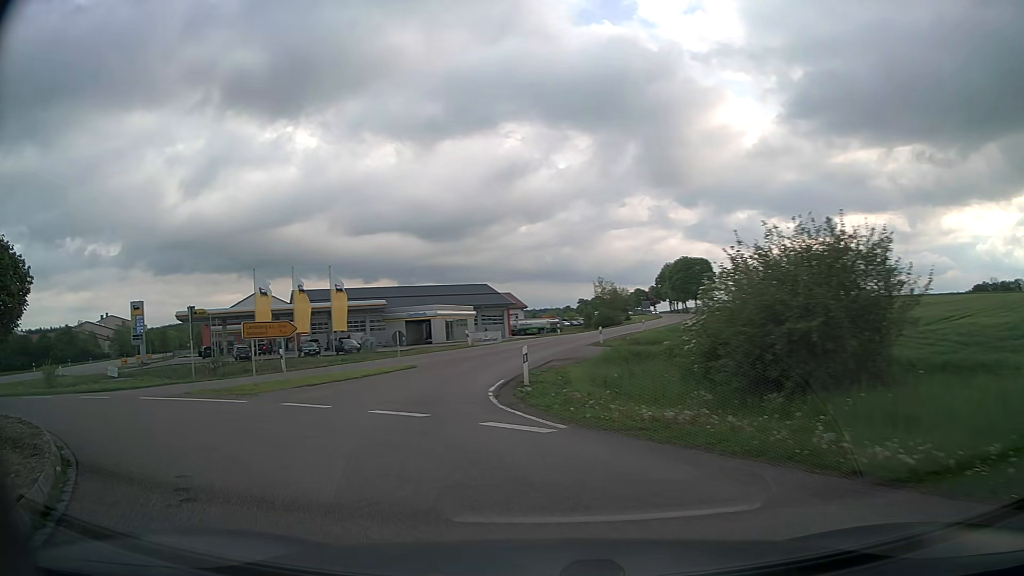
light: Day
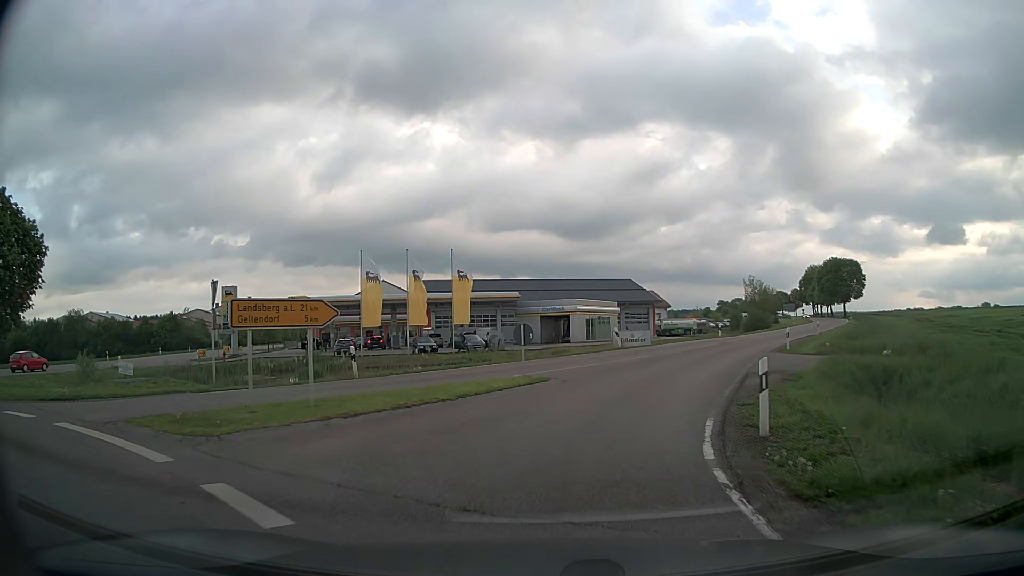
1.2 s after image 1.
(-1.4, +9.4) m; -13°
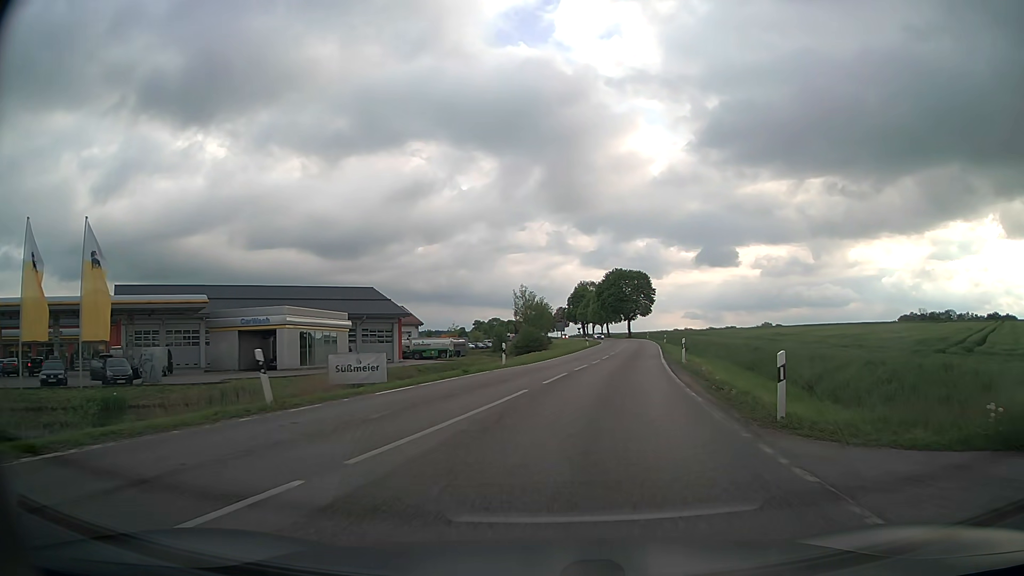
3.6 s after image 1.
(+3.8, +22.3) m; +21°
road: secondary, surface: asphalt
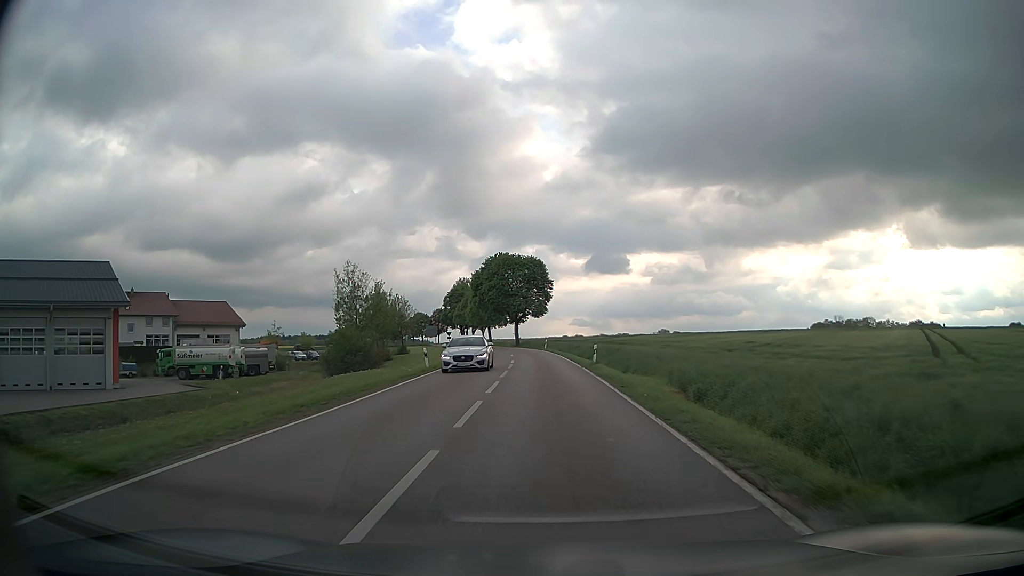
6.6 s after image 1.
(+4.5, +36.8) m; +10°
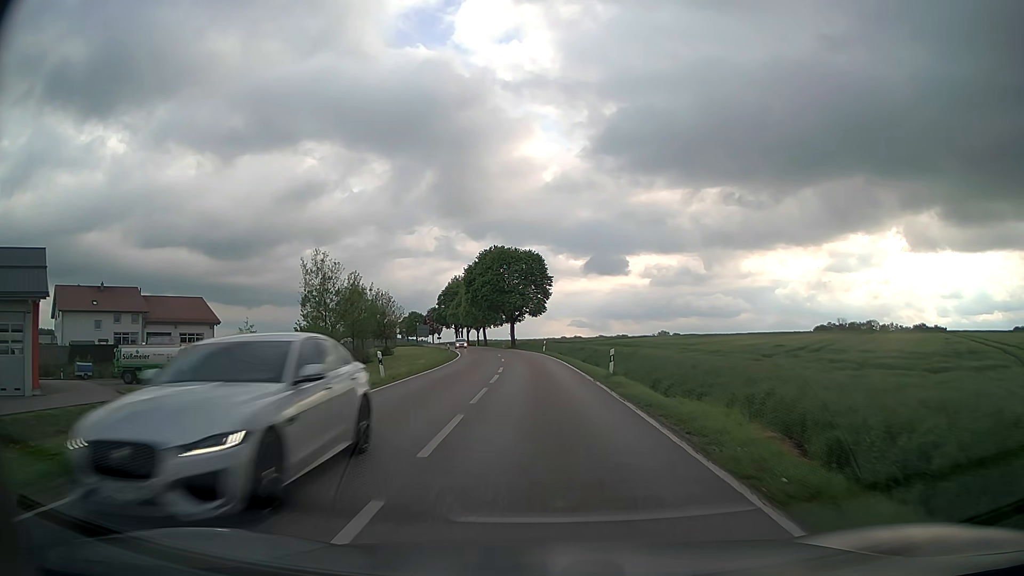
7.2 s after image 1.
(0.0, +8.6) m; 0°
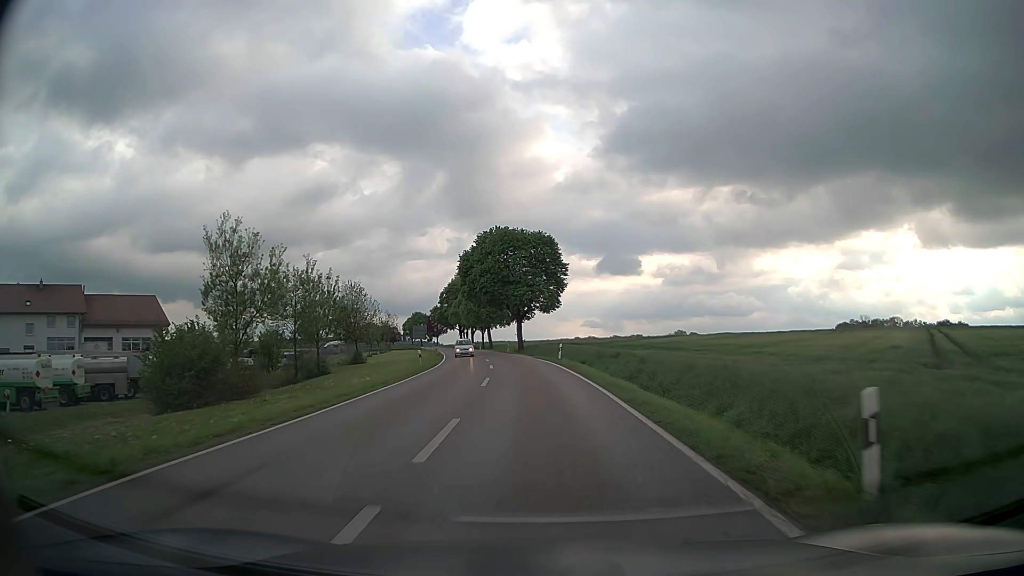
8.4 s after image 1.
(0.0, +18.3) m; -1°
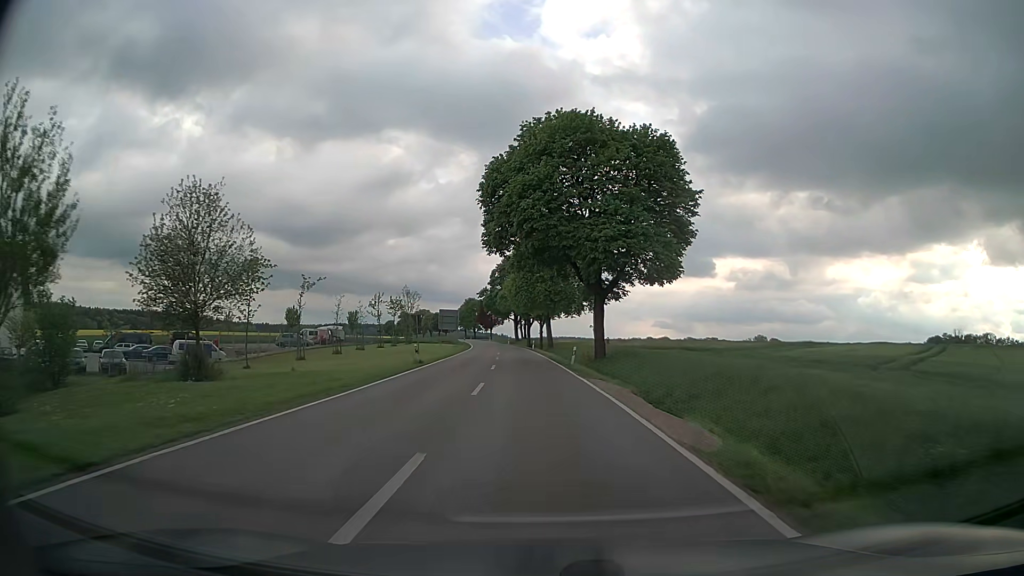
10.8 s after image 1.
(-1.7, +40.3) m; -6°
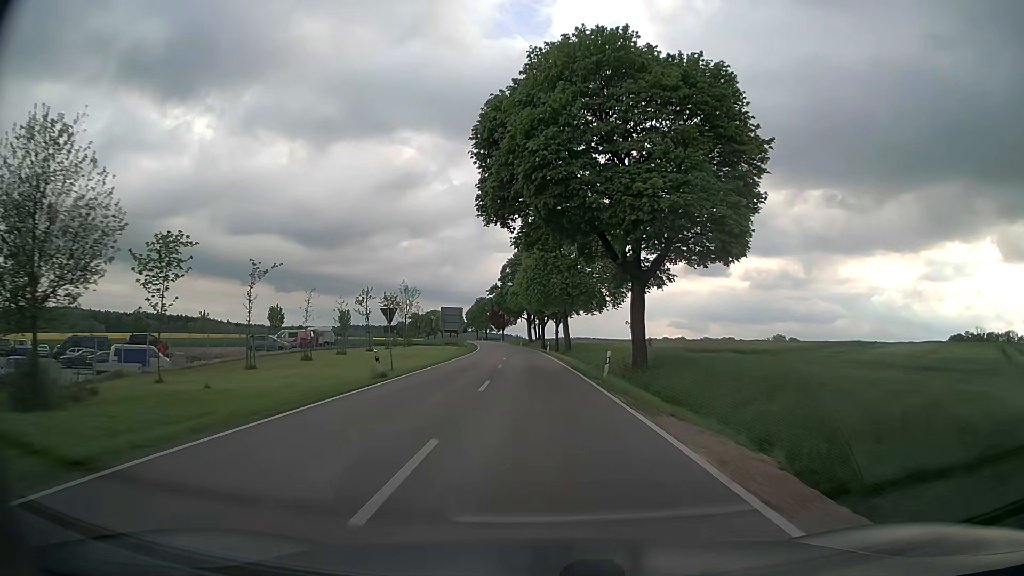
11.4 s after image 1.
(-0.1, +10.9) m; -1°
(0, +10) (0, +20) (-1, +30) (-1, +40) (-2, +50) (-2, +60) (-3, +70) (-4, +80) (-4, +90) (-5, +100) m
